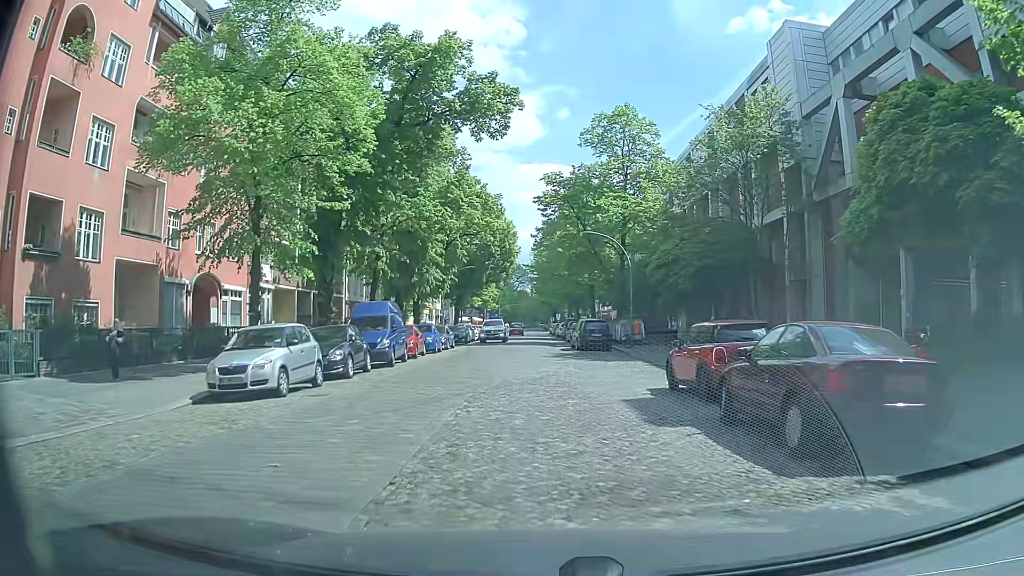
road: residential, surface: sett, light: Day
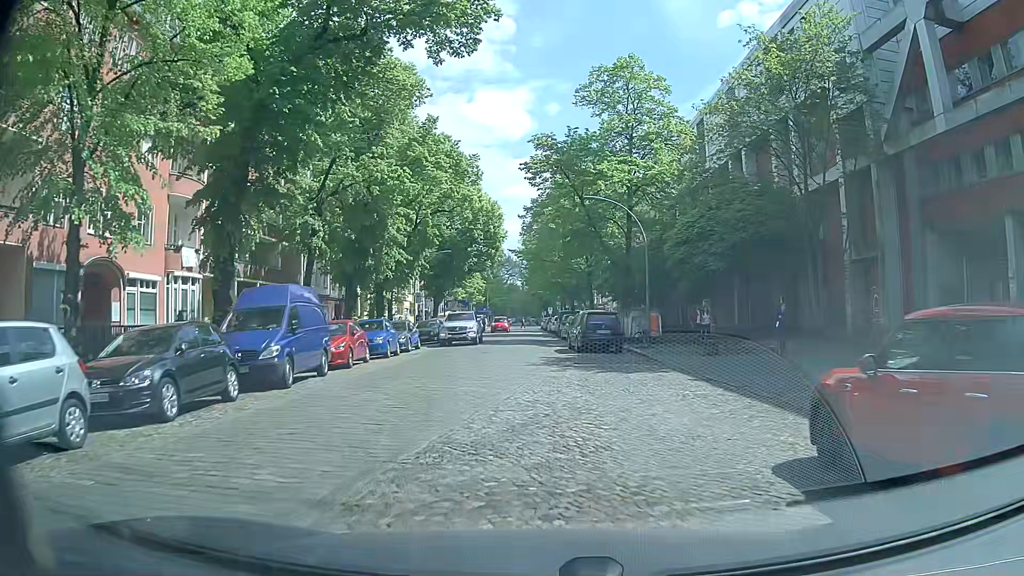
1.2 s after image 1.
(-0.2, +8.8) m; -2°
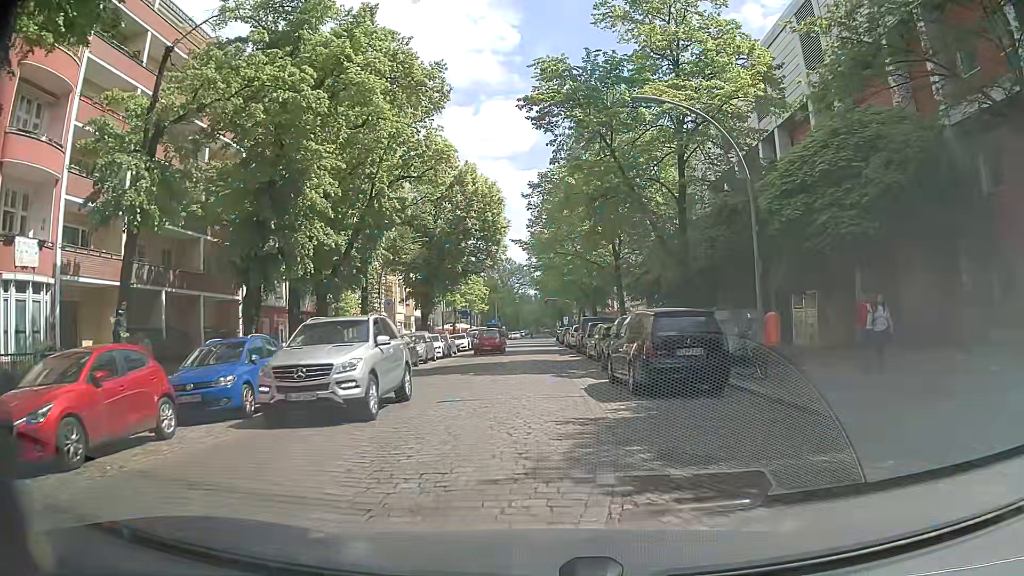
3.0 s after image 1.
(+0.2, +13.5) m; 0°
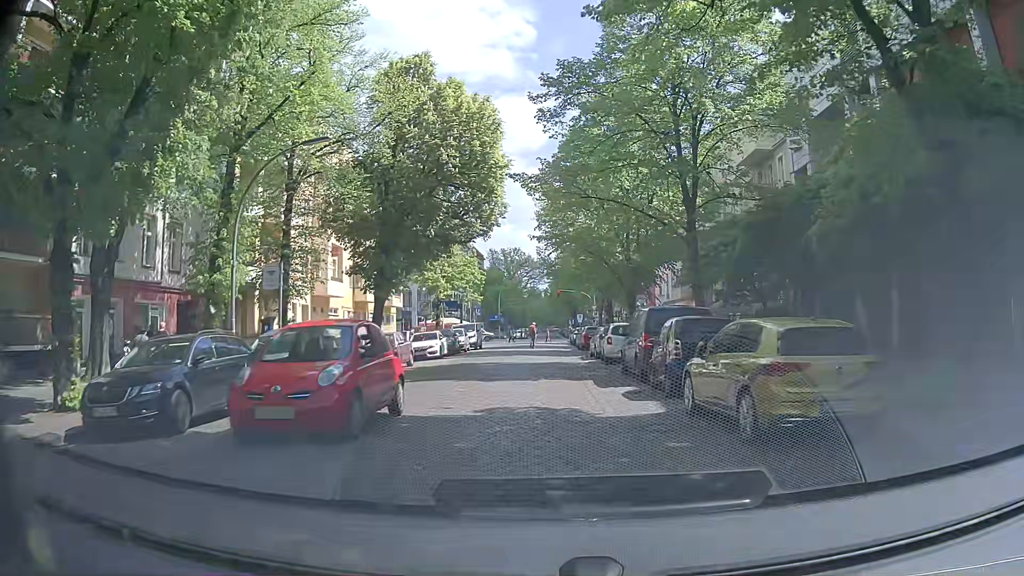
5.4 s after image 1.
(+0.1, +18.2) m; -1°
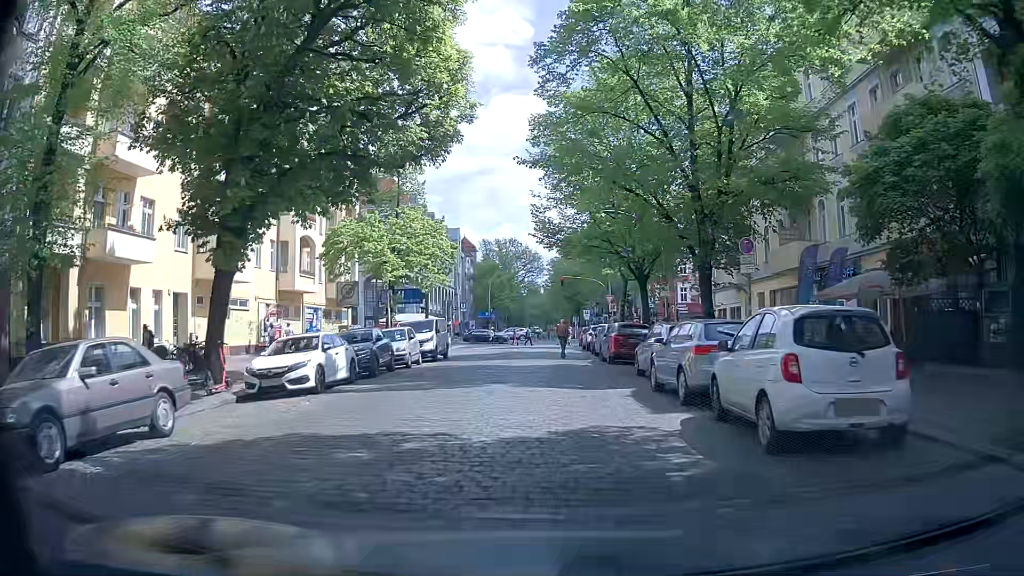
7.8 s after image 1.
(+0.2, +18.4) m; 0°
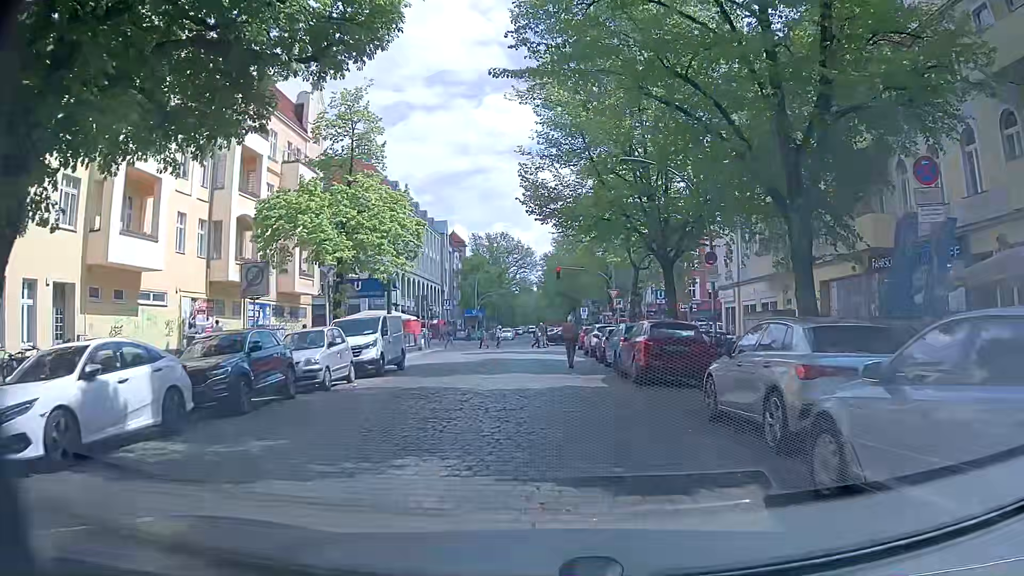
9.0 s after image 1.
(+0.2, +8.9) m; +1°
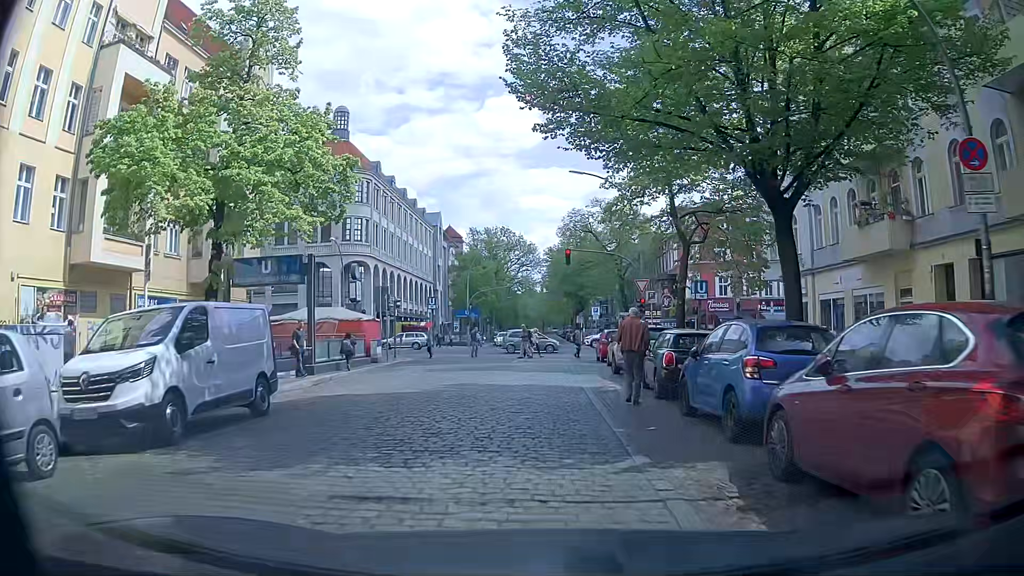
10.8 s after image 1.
(-0.1, +12.6) m; -1°
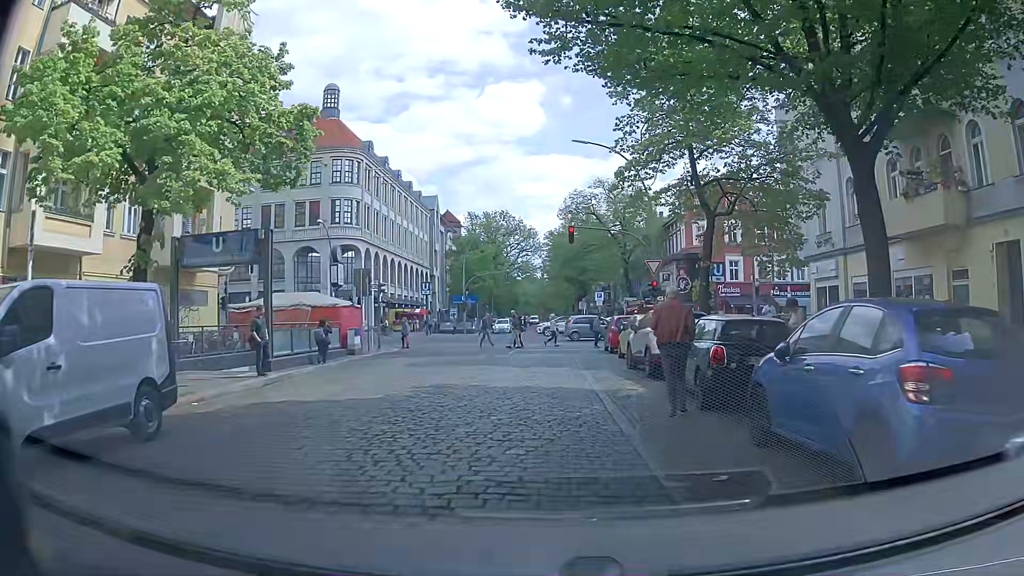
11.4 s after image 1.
(0.0, +3.7) m; -1°
